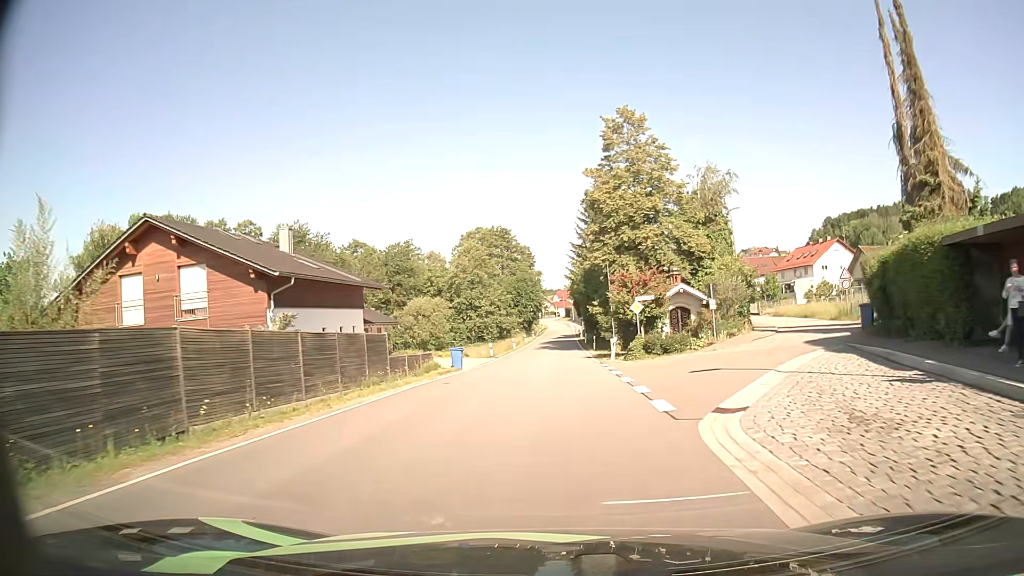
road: secondary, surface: asphalt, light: Day
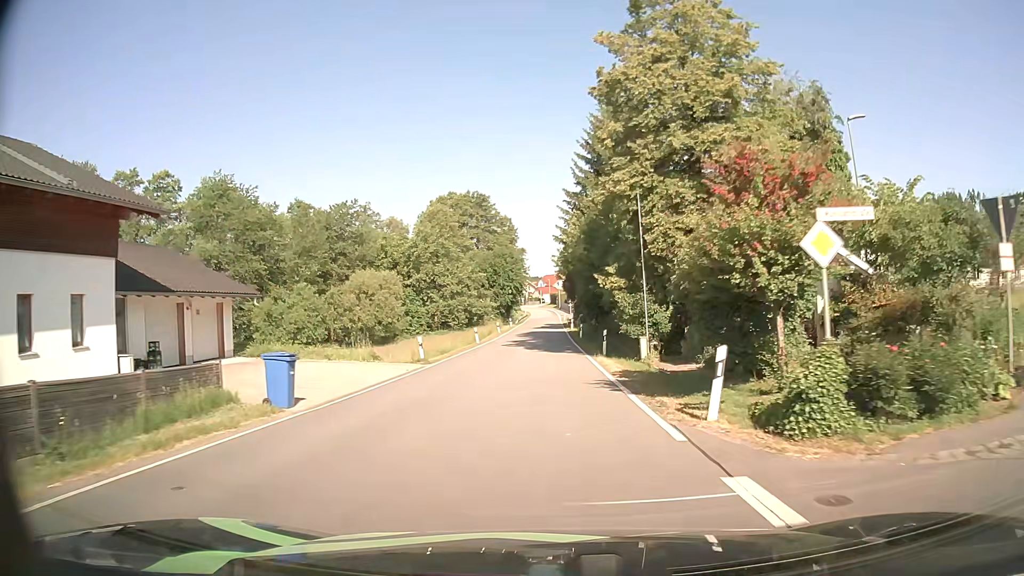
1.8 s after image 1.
(+0.3, +21.4) m; +2°
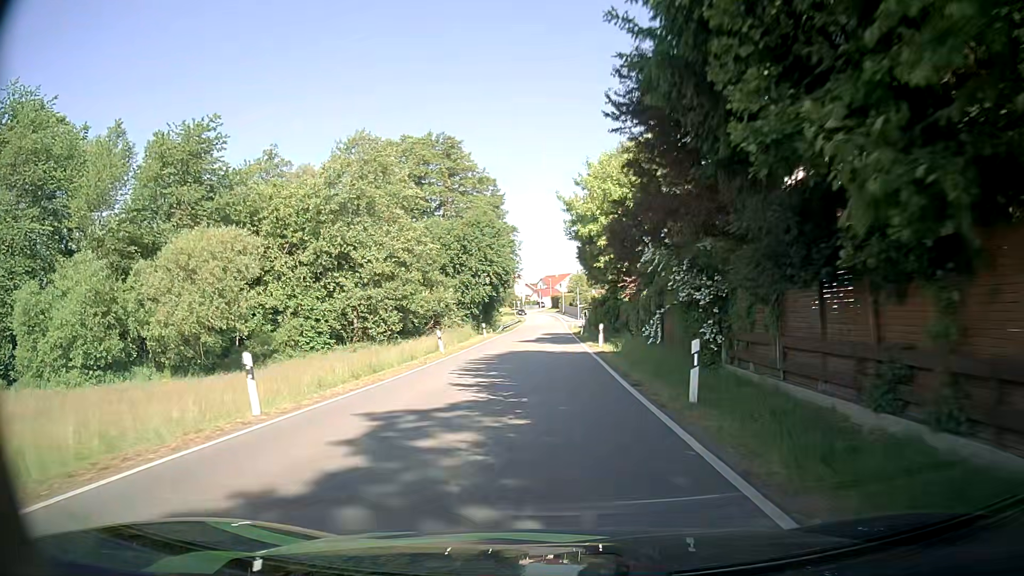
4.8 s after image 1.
(-0.1, +36.9) m; -1°
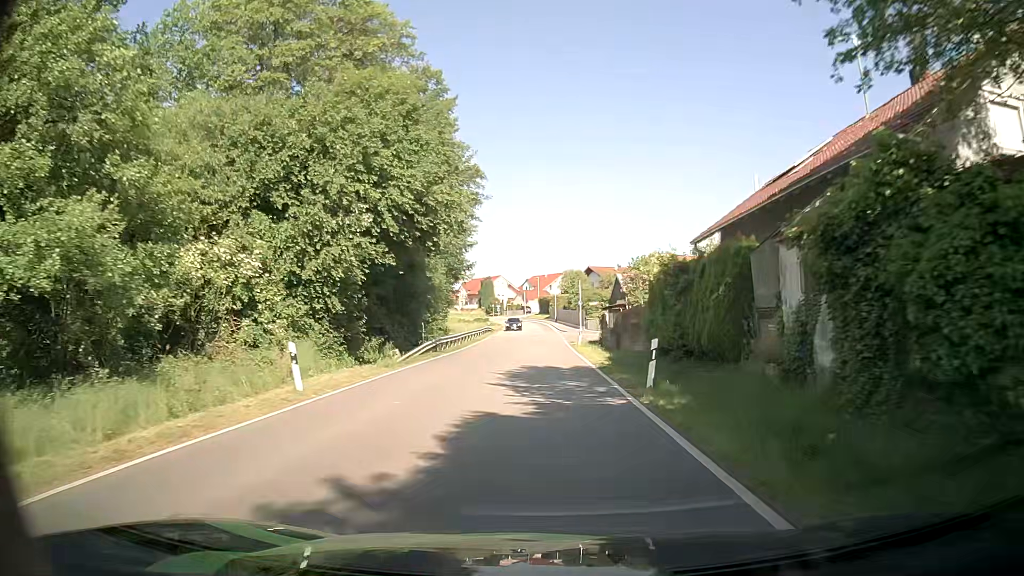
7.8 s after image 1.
(+0.4, +37.6) m; +2°
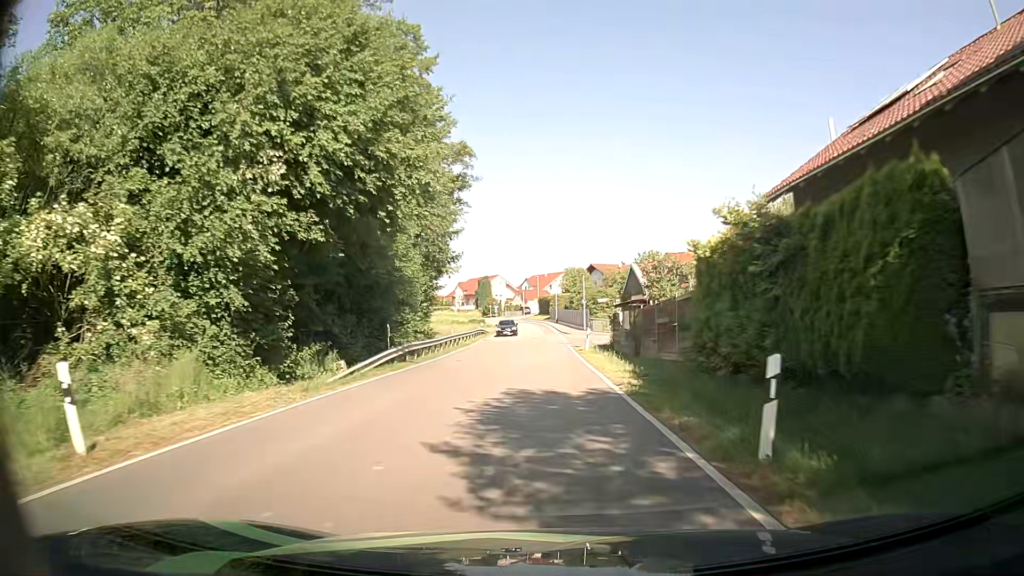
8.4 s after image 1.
(0.0, +7.5) m; 0°
